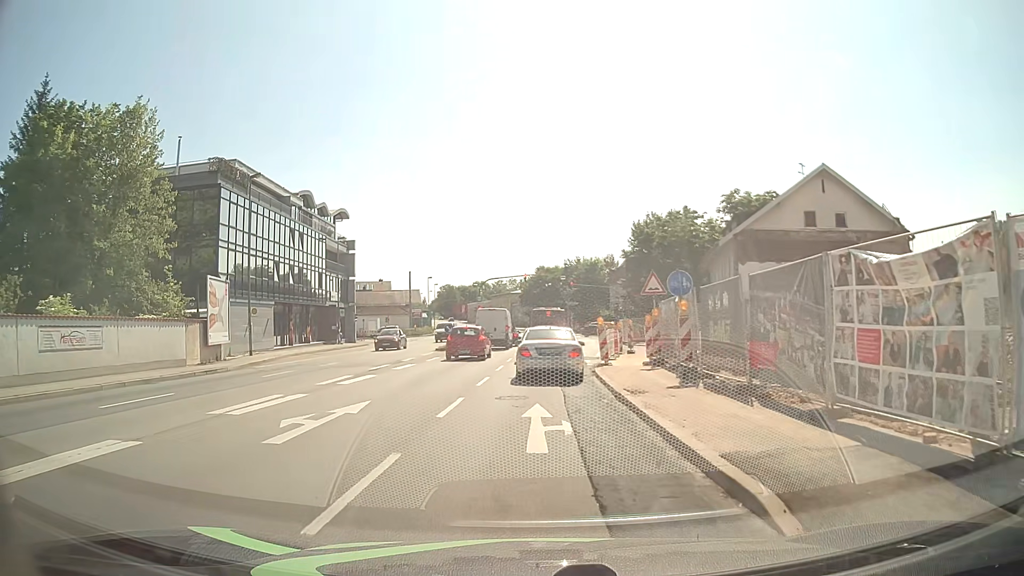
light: Day
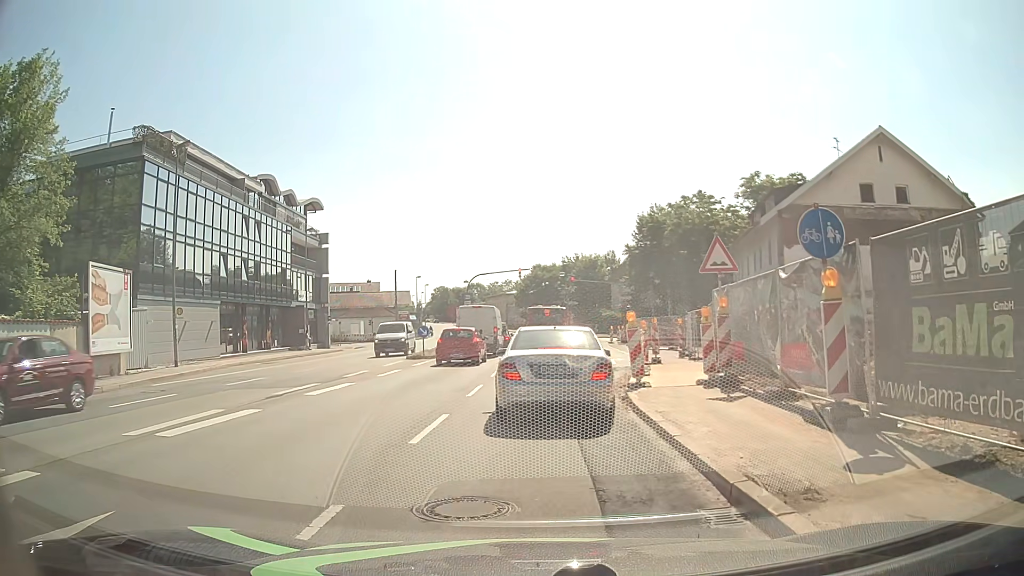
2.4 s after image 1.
(-0.5, +7.9) m; -2°
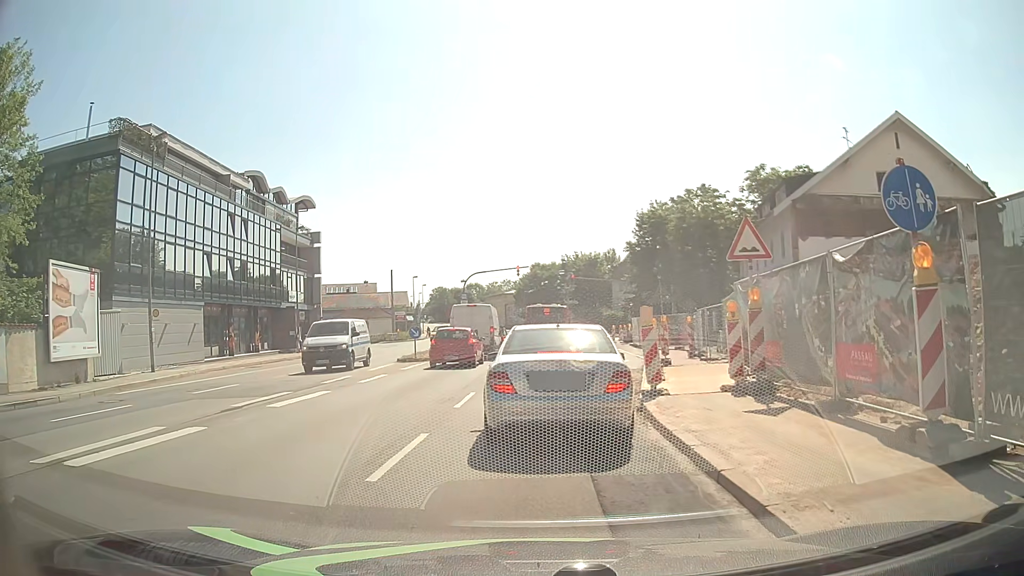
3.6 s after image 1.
(0.0, +1.9) m; -1°
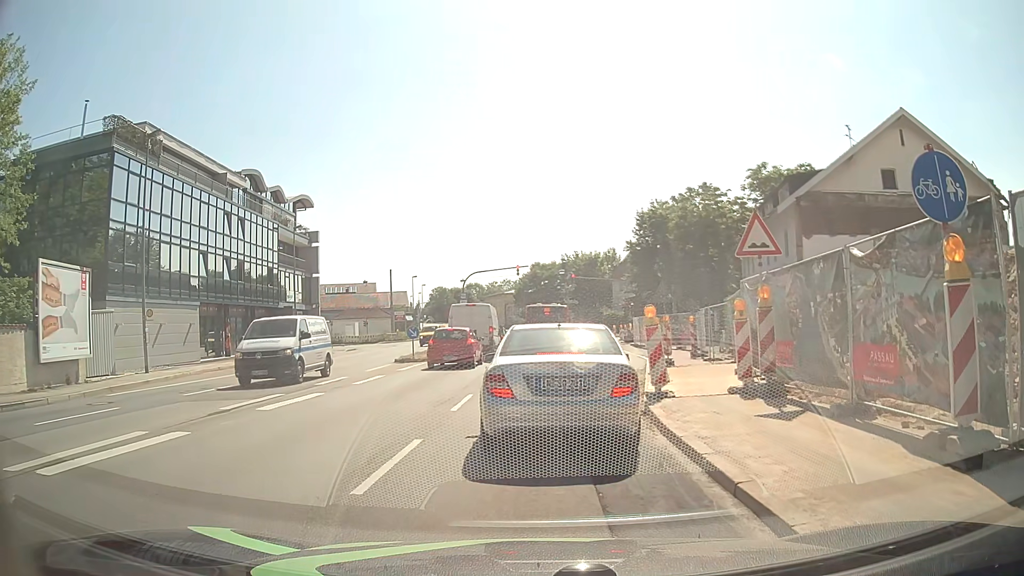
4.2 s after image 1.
(0.0, +0.5) m; 0°
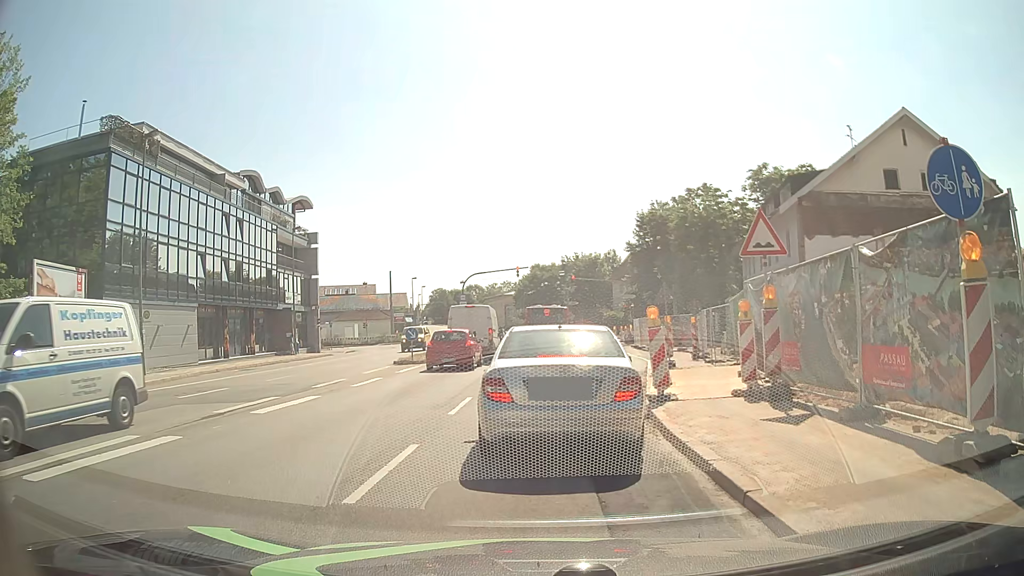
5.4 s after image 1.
(0.0, +0.3) m; 0°
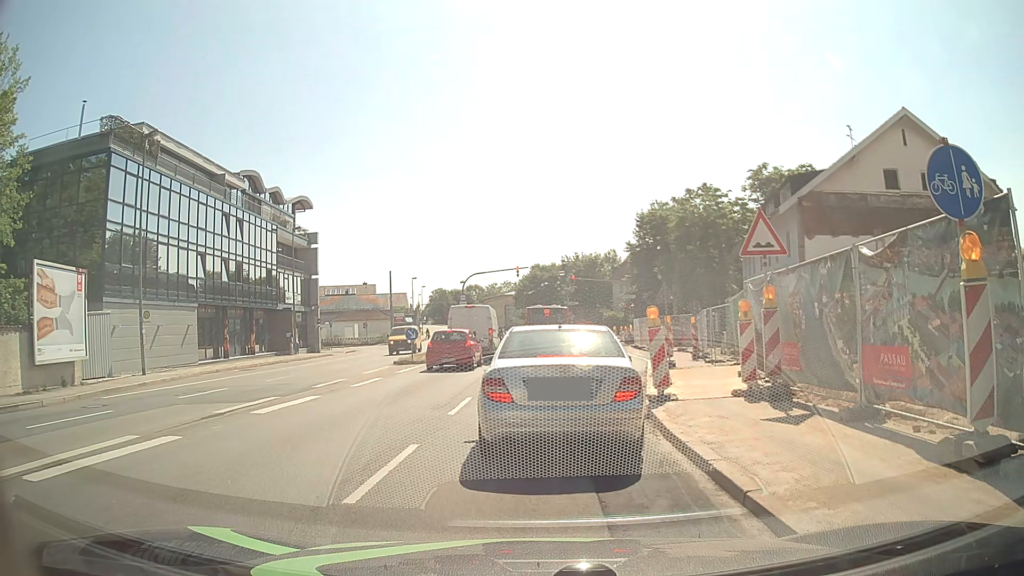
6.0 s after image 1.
(0.0, 0.0) m; 0°
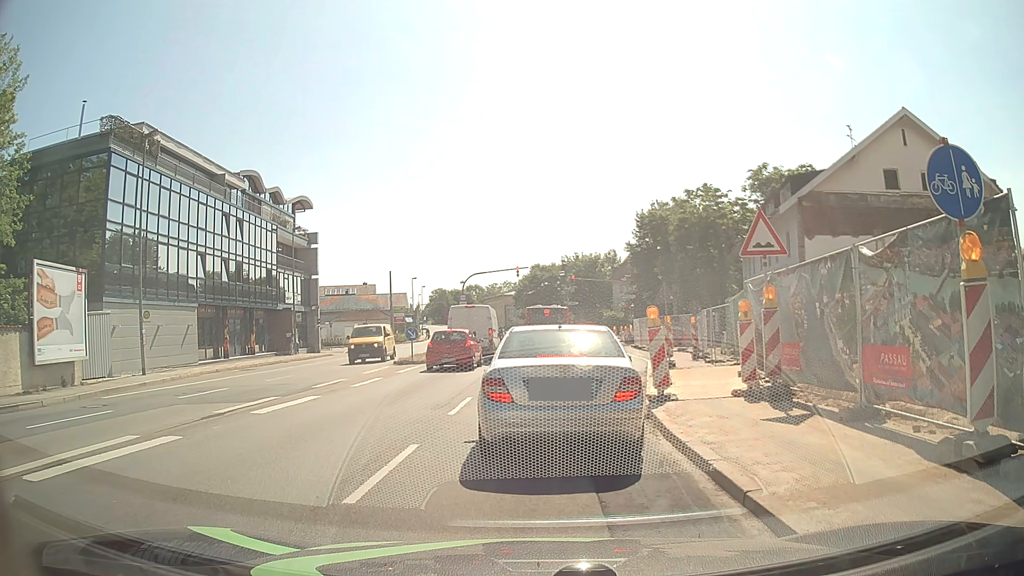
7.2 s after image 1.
(0.0, 0.0) m; 0°
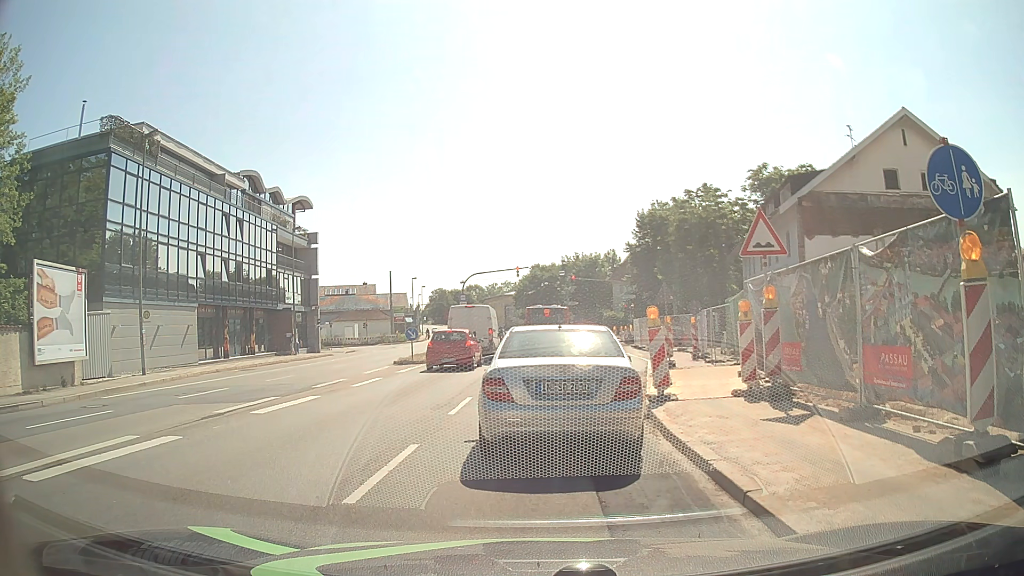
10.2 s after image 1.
(0.0, 0.0) m; 0°
(0, +10) (+1, +20) (+2, +30) (+3, +40) (+4, +50) (+4, +60) (+4, +70) (+11, +77) (+20, +78) (+30, +75) m
